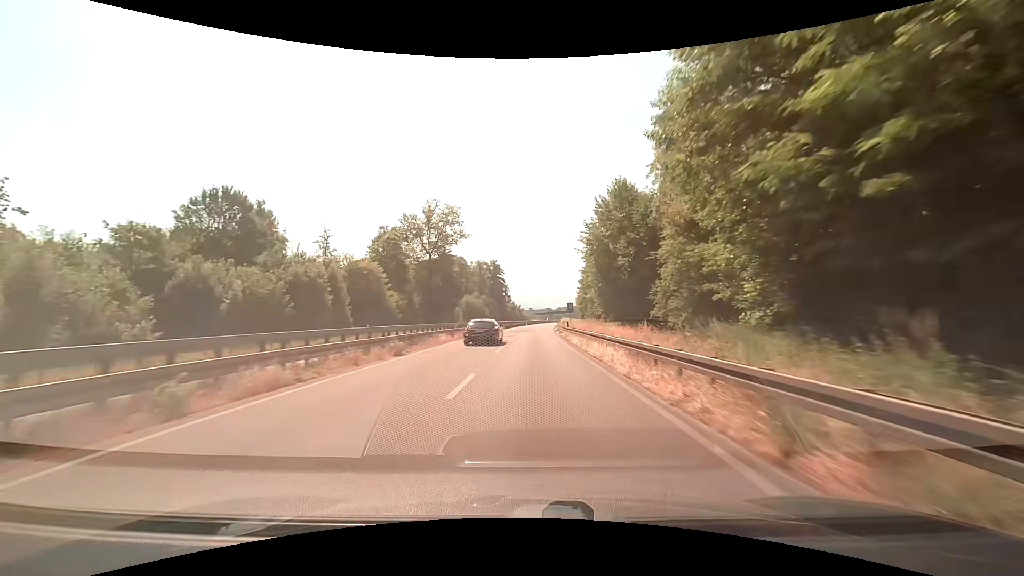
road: trunk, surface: asphalt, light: Day
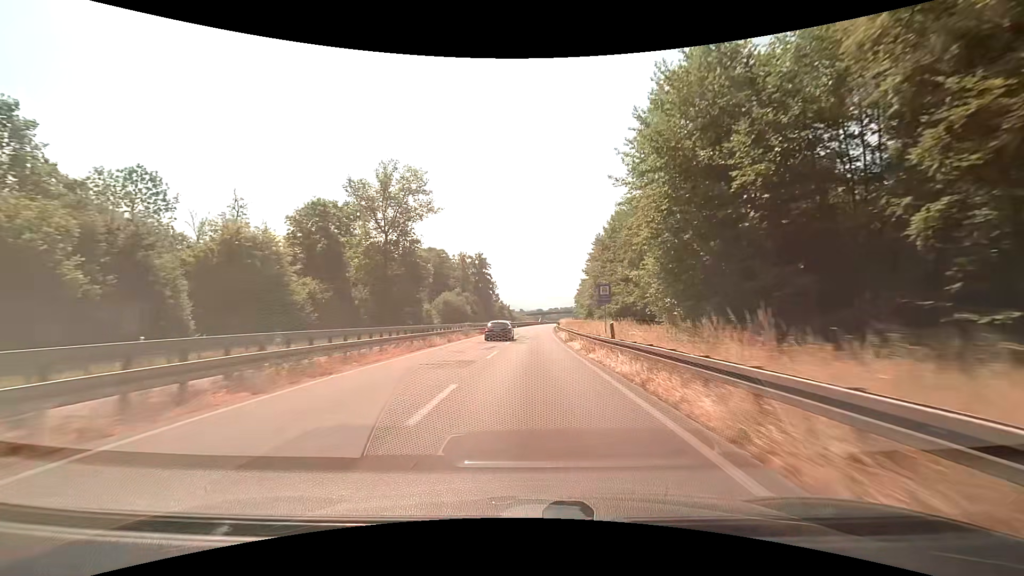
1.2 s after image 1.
(+0.1, +26.3) m; +1°
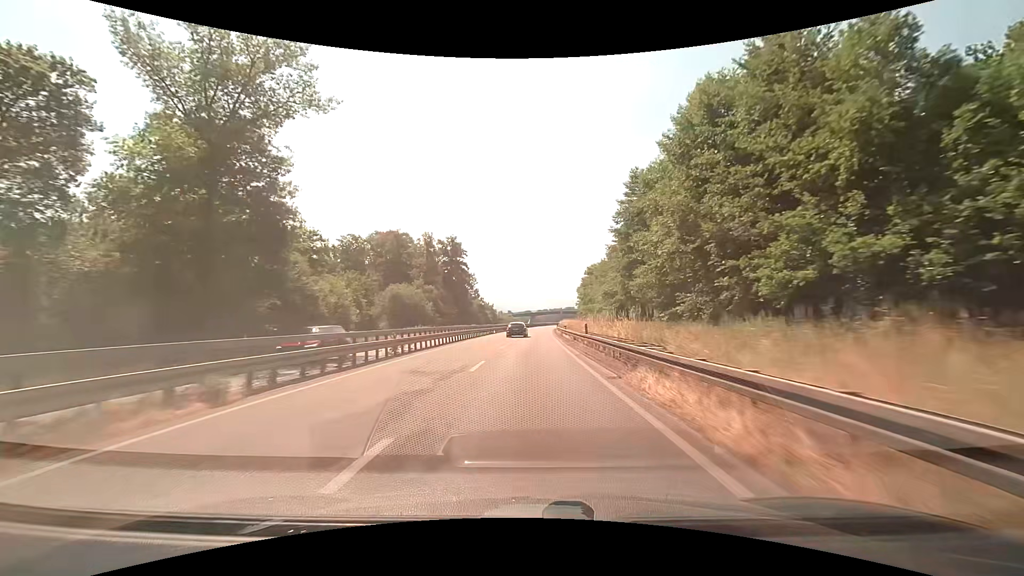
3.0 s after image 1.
(+0.6, +40.4) m; +1°
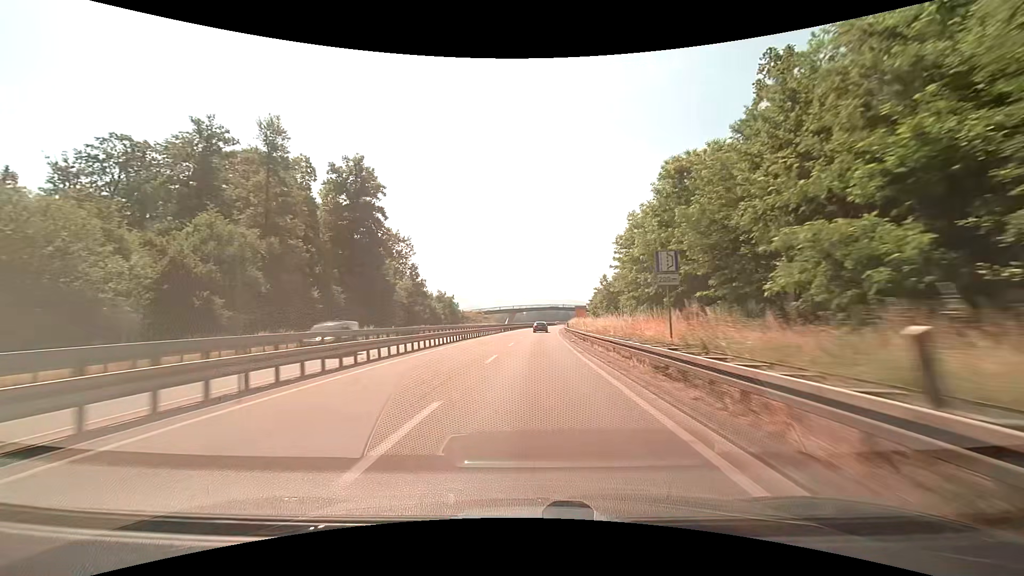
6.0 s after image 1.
(+1.3, +69.9) m; +2°
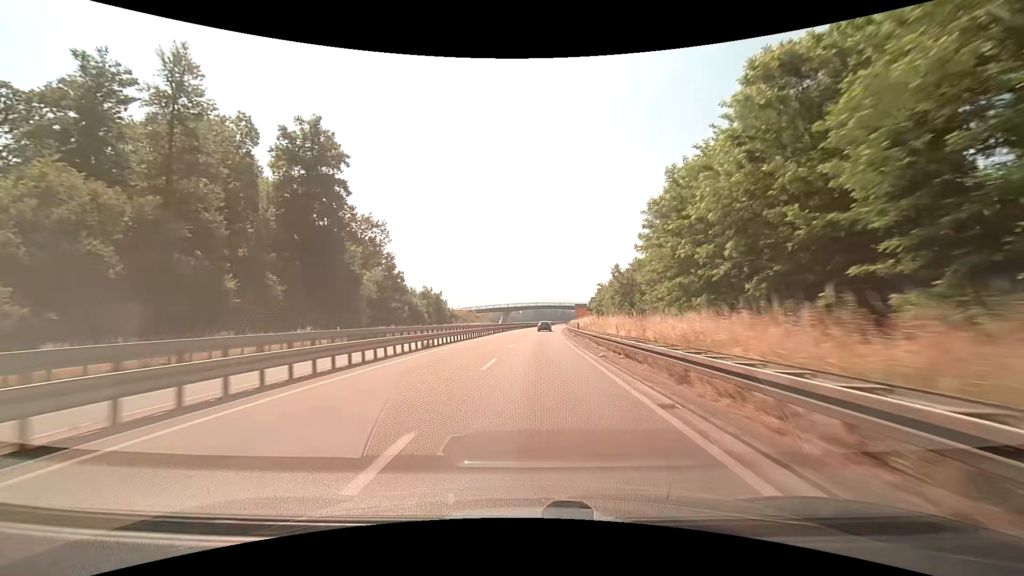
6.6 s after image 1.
(0.0, +14.3) m; 0°
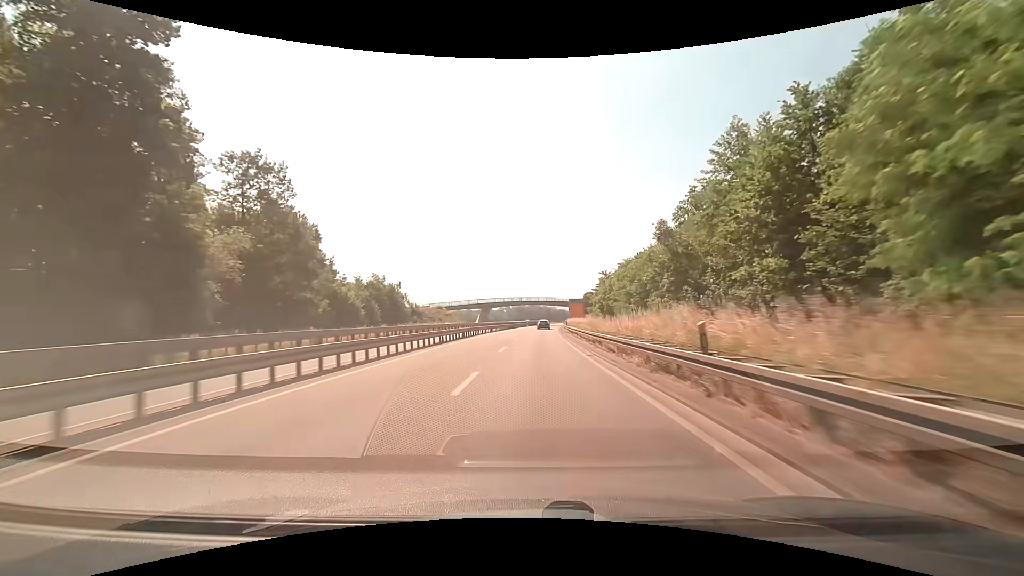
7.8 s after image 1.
(+0.4, +28.9) m; +1°
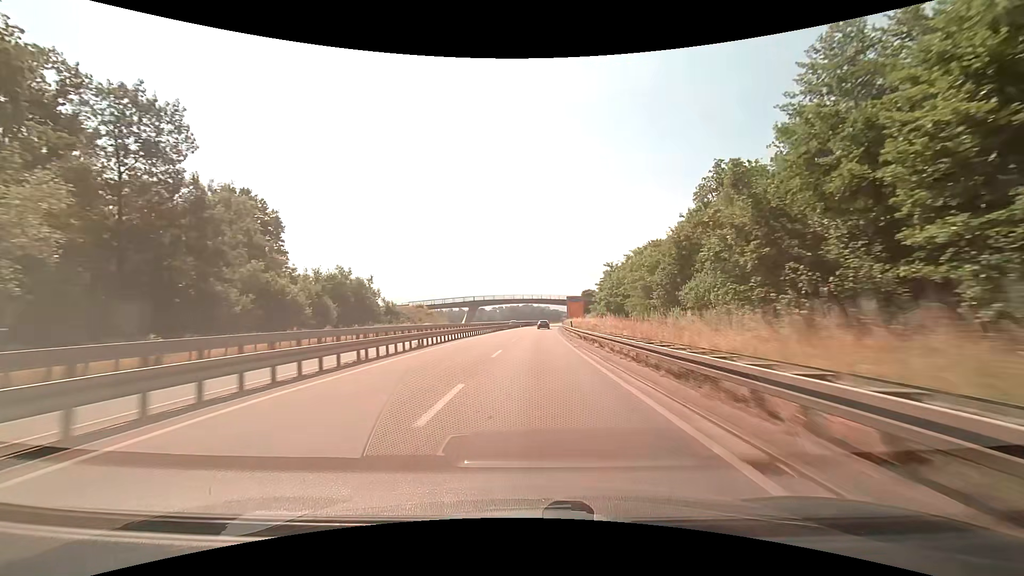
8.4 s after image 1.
(+0.2, +14.6) m; +1°
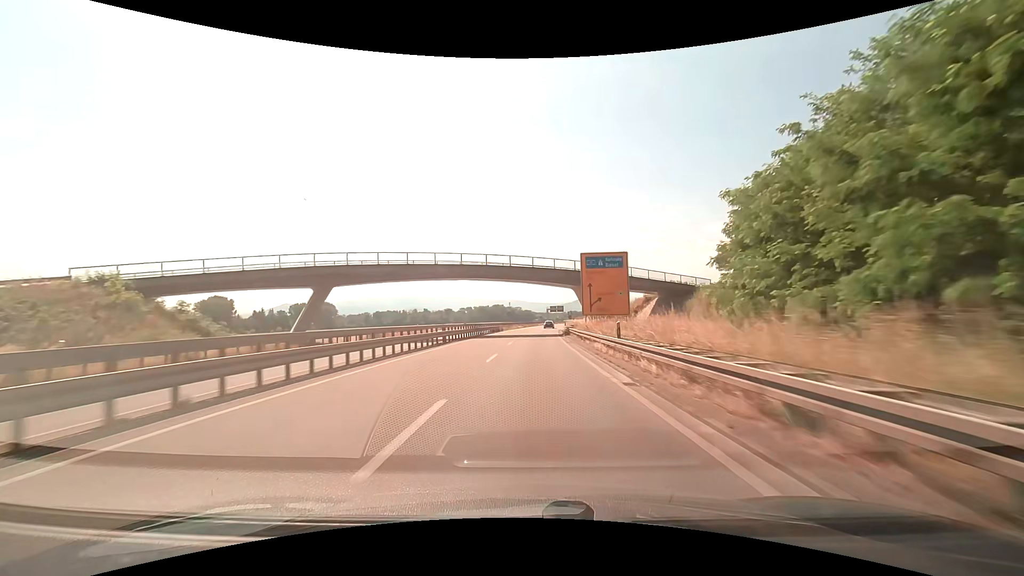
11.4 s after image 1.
(+2.0, +73.8) m; +3°
(0, +10) (0, +20) (0, +30) (+1, +40) (+1, +50) (+1, +60) (+2, +70) (+2, +80) (+3, +90) (+4, +100) m
